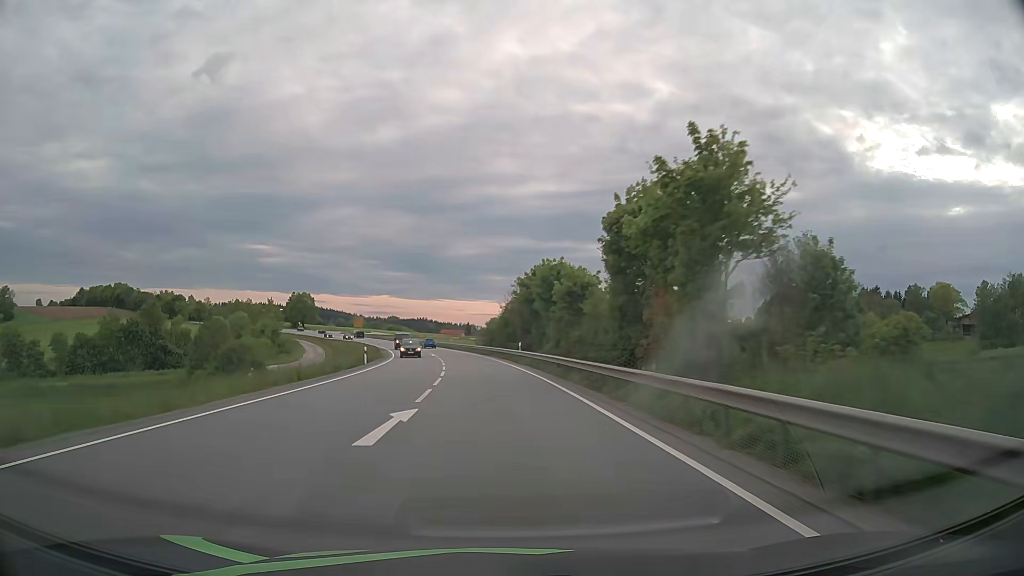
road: primary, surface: asphalt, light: Day
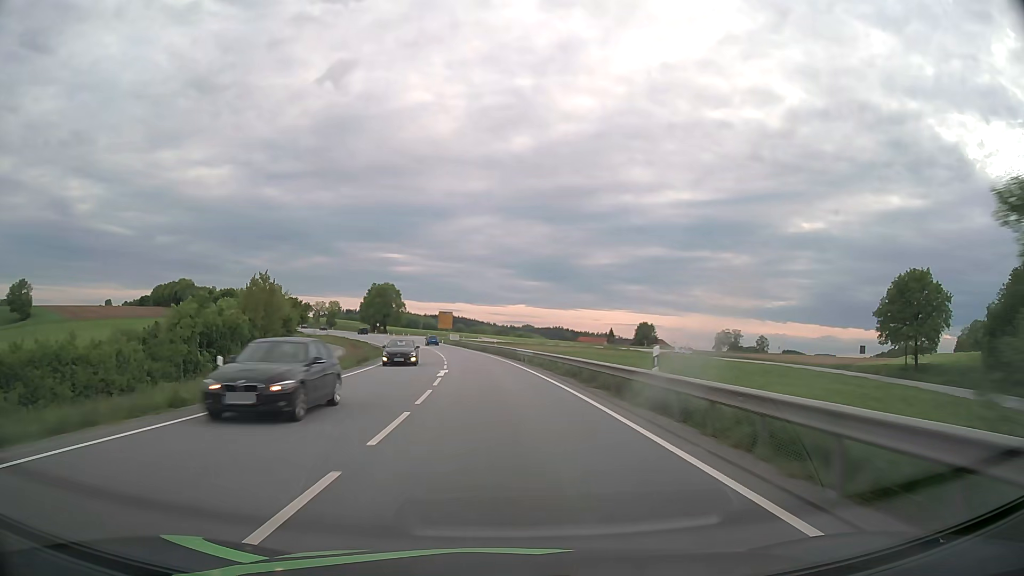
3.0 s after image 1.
(-7.7, +78.4) m; -11°
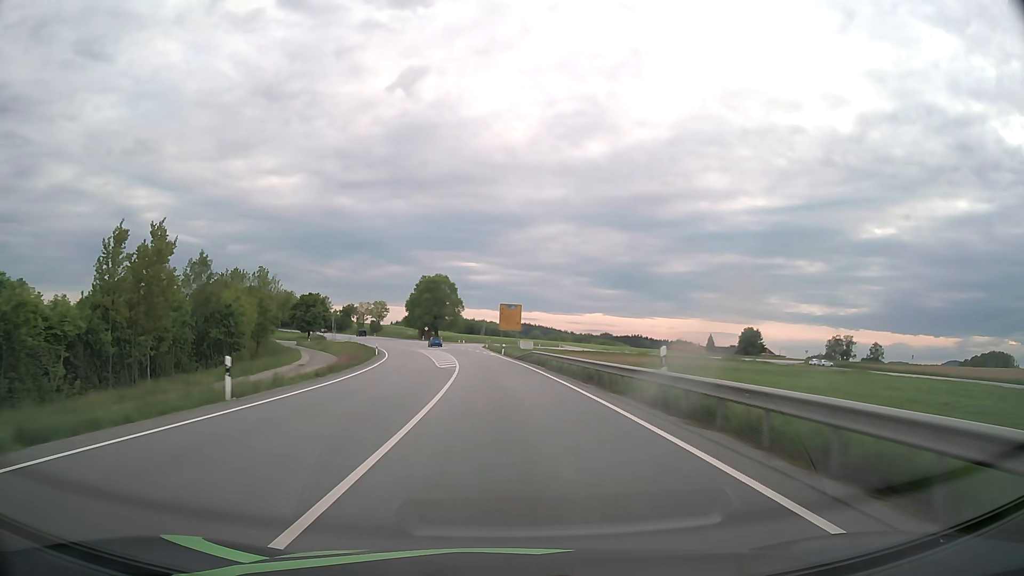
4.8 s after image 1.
(-2.8, +47.2) m; -6°
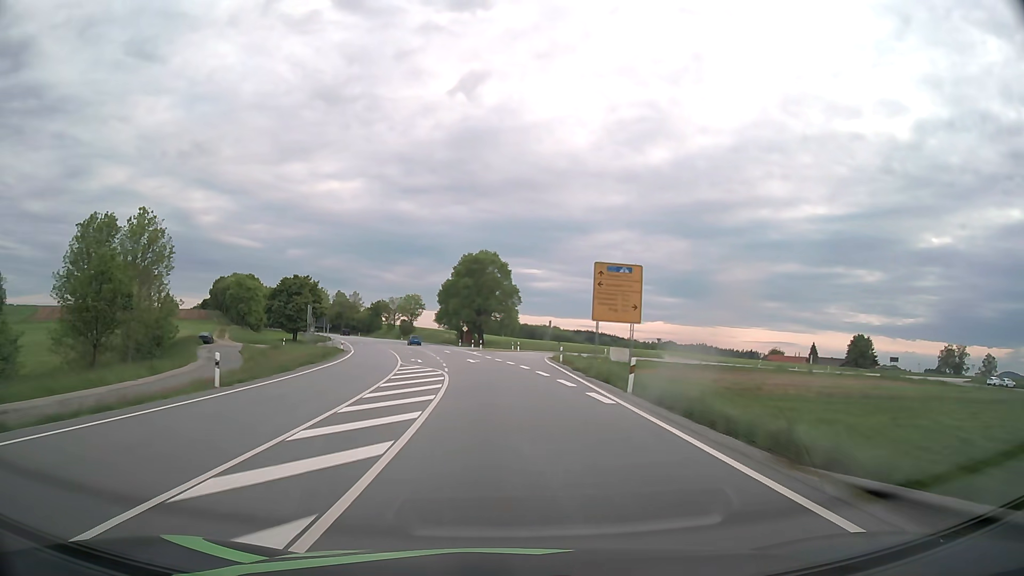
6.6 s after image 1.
(-2.2, +47.3) m; -5°
(0, +10) (0, +20) (-1, +30) (-2, +40) (-3, +50) (-5, +60) (-6, +70) (-8, +79) (-11, +89) (-13, +99) m
